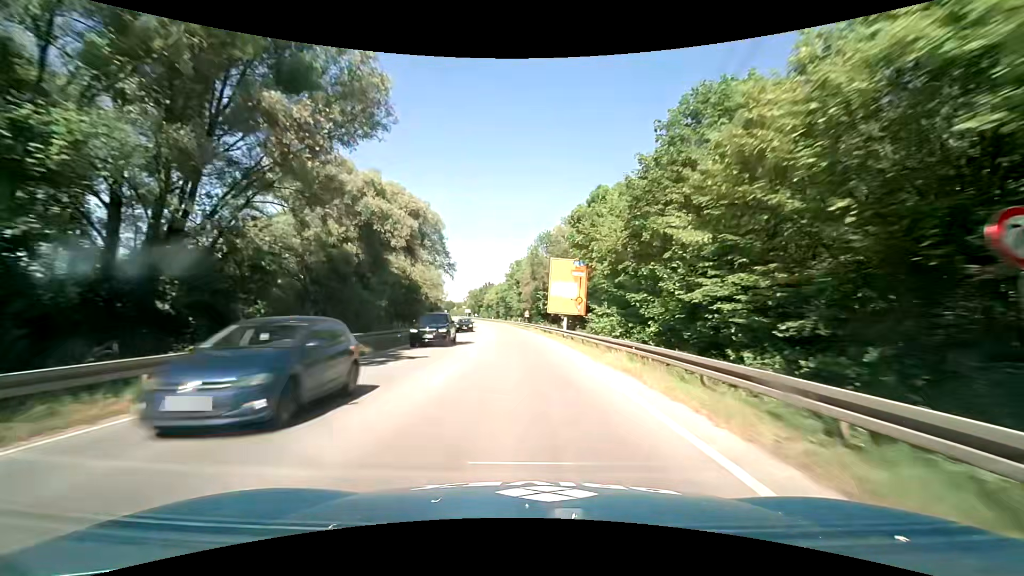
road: primary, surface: asphalt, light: Day
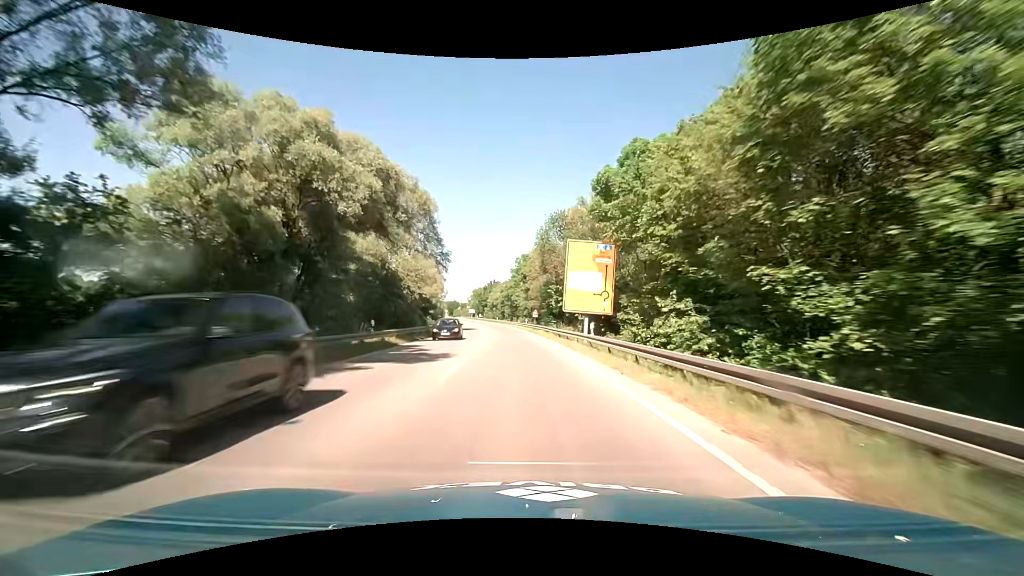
(-0.1, +11.0) m; -1°
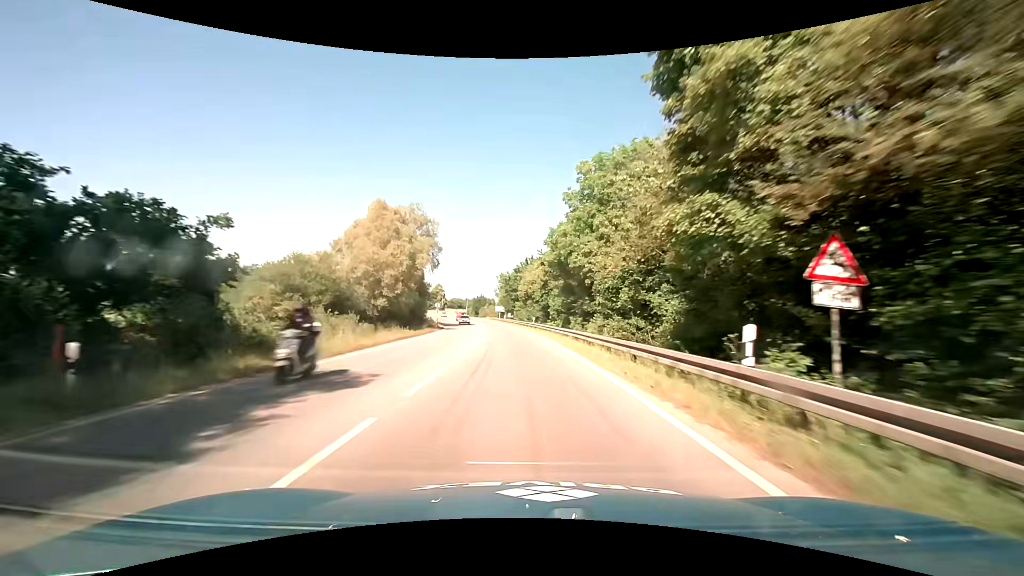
(-2.4, +56.8) m; -5°
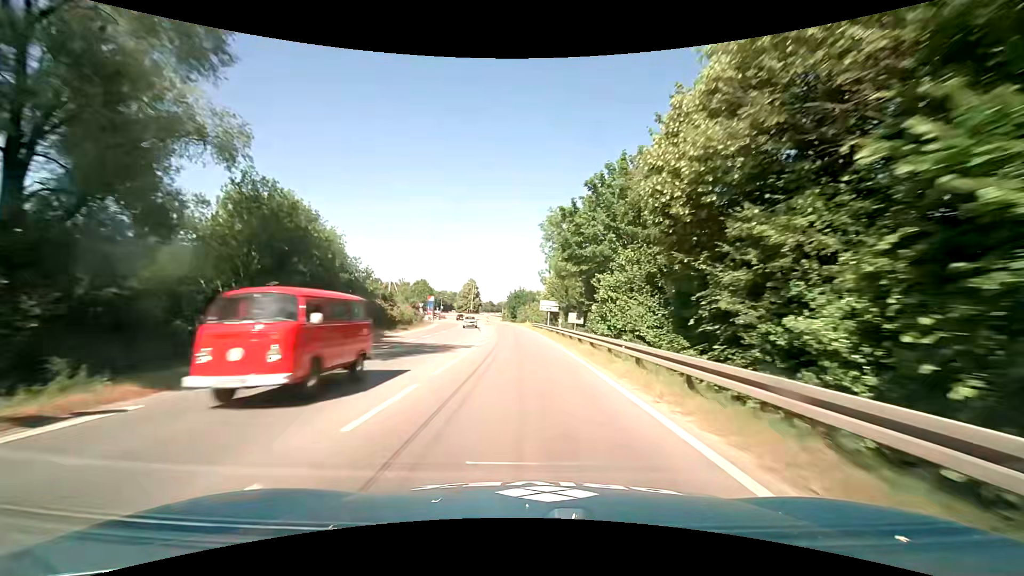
(-3.1, +56.4) m; -7°
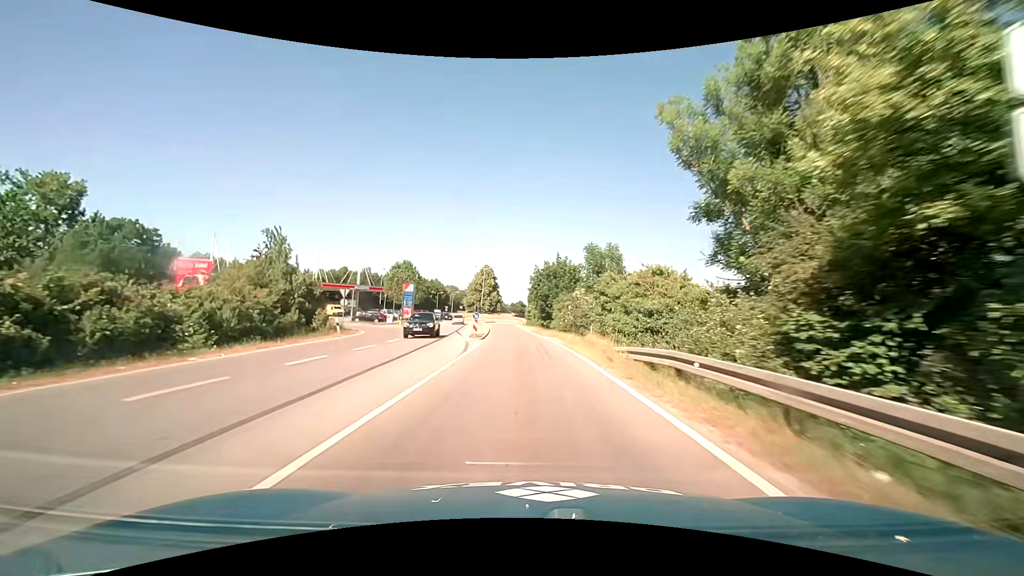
(-1.2, +50.6) m; -3°
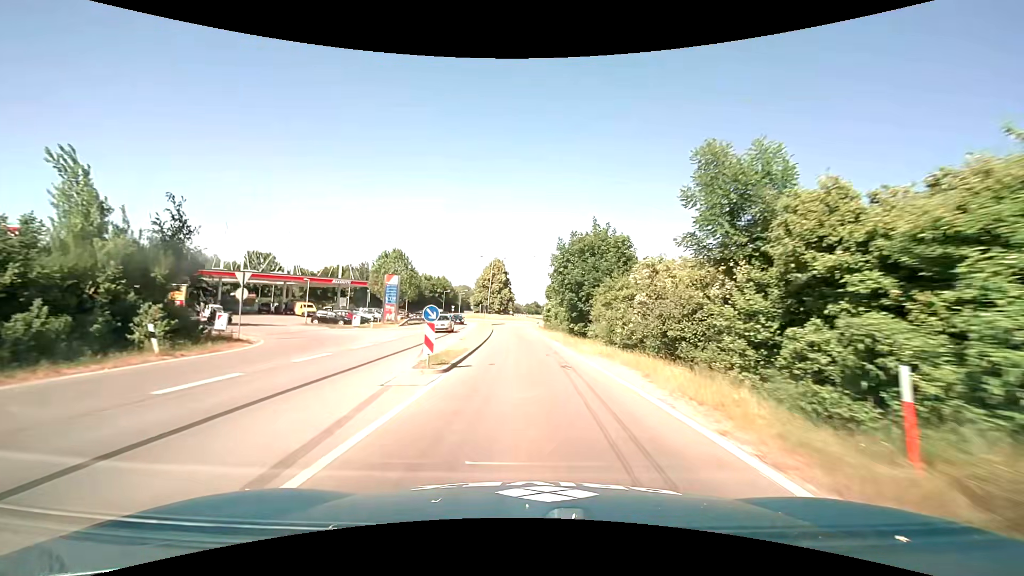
(-0.4, +17.5) m; -2°
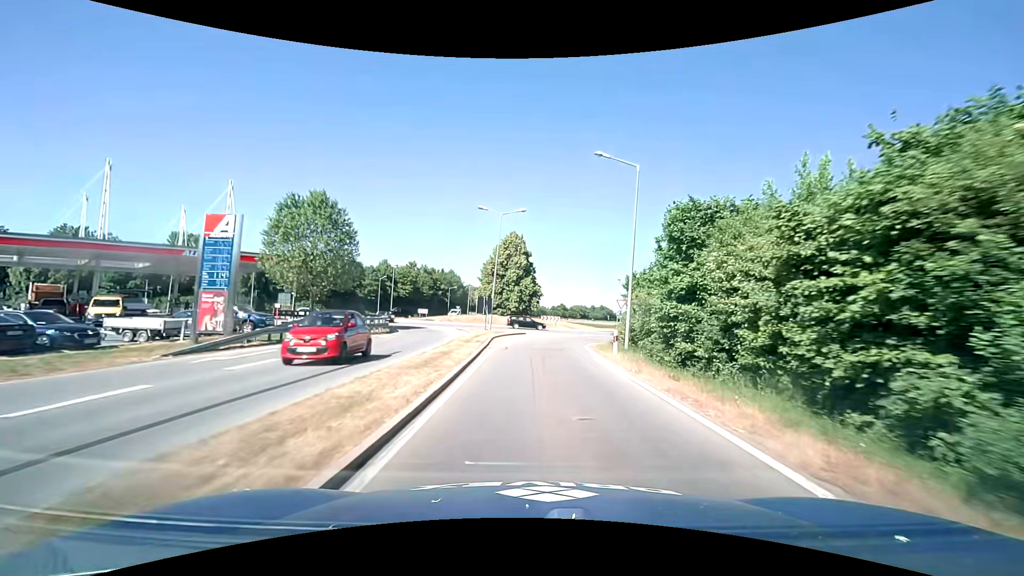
(-1.4, +37.5) m; -3°
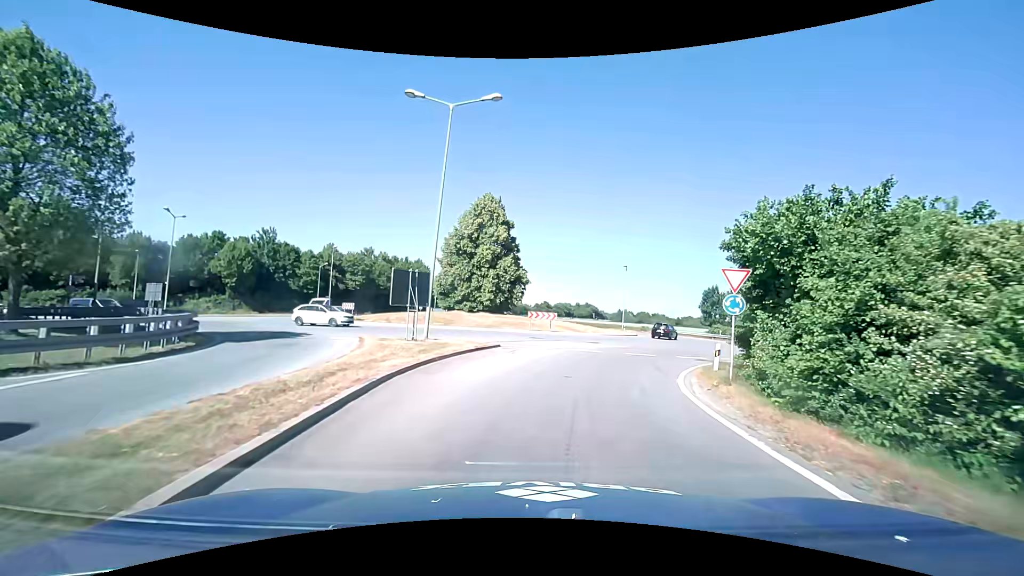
(+0.2, +22.0) m; +1°
(+1, +10) (+3, +20) (+7, +29) (+11, +38) (+14, +47) (+16, +57) (+14, +67) (+8, +75) (+3, +83) (-2, +92) m
